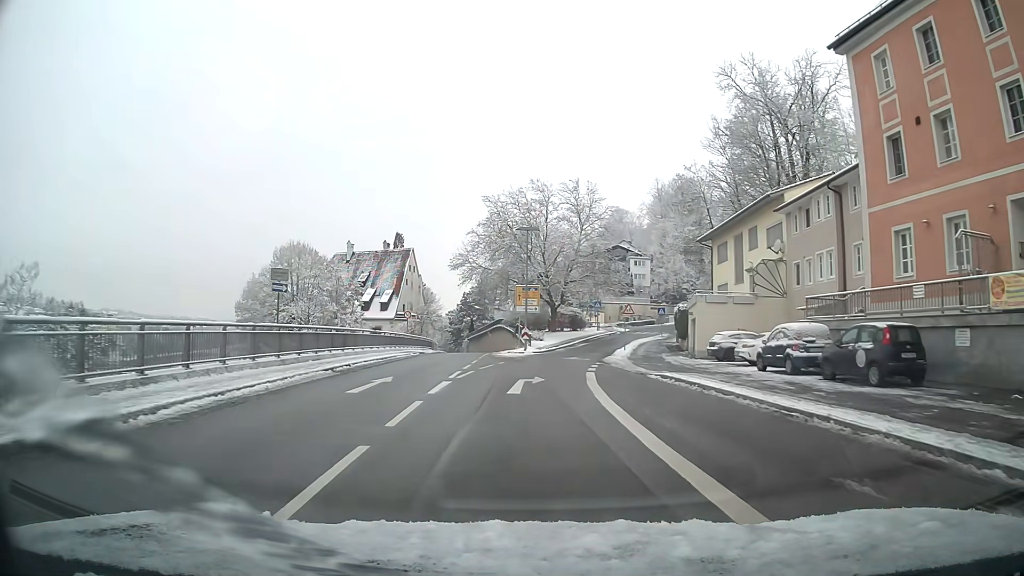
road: primary_link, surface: asphalt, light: Day
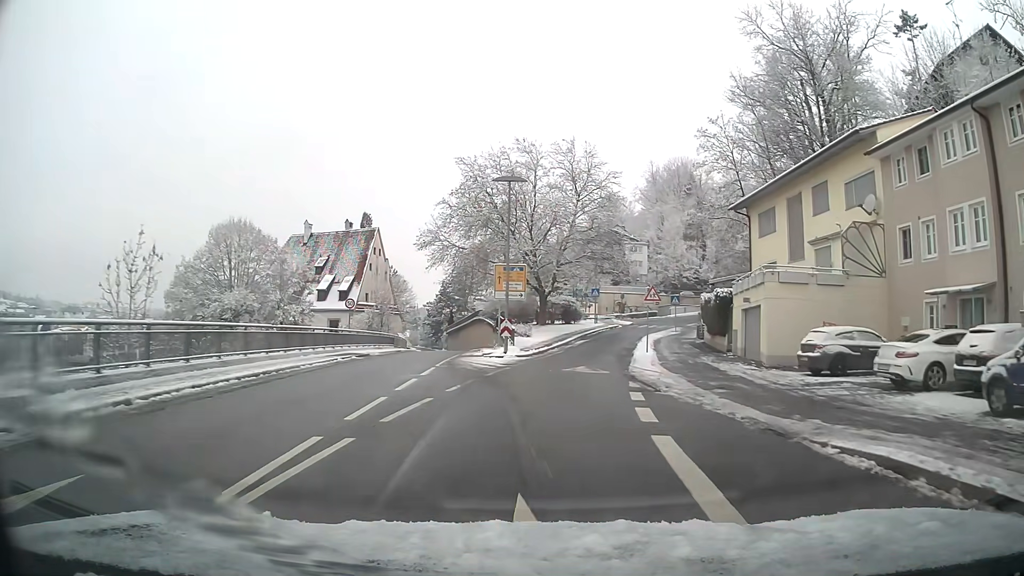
(+0.2, +13.4) m; +3°
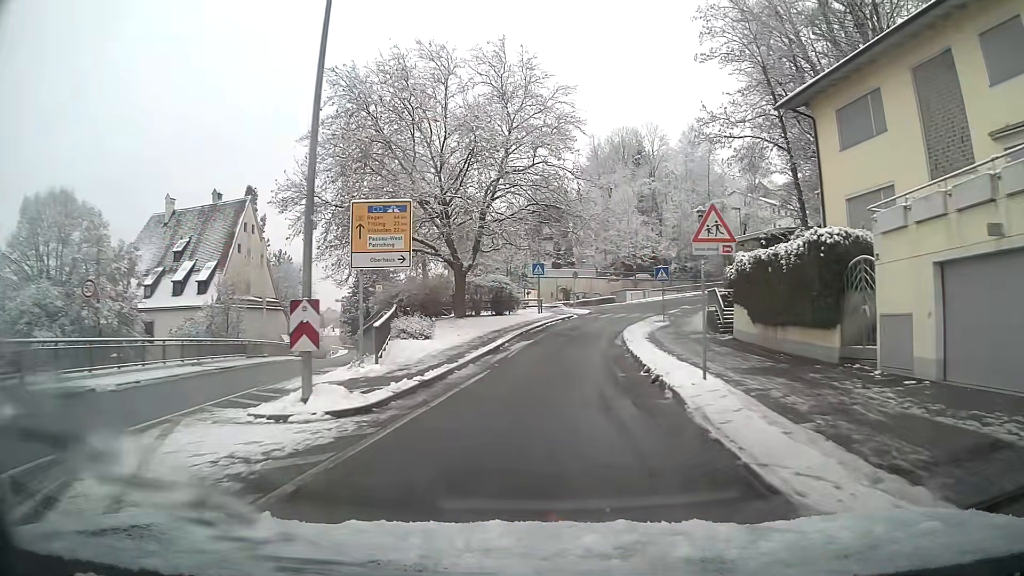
(+0.9, +20.1) m; +5°
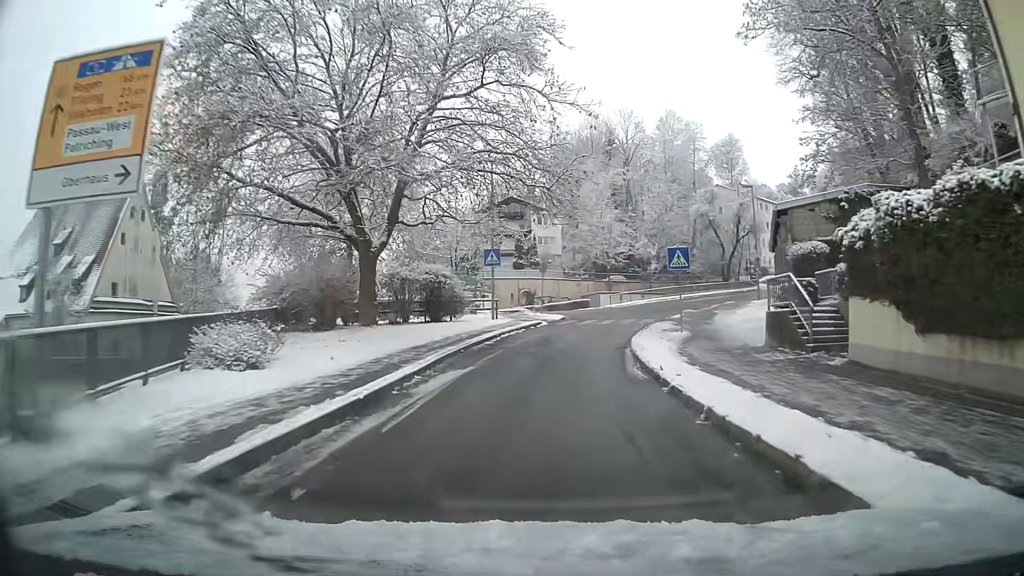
(+0.4, +13.4) m; +3°
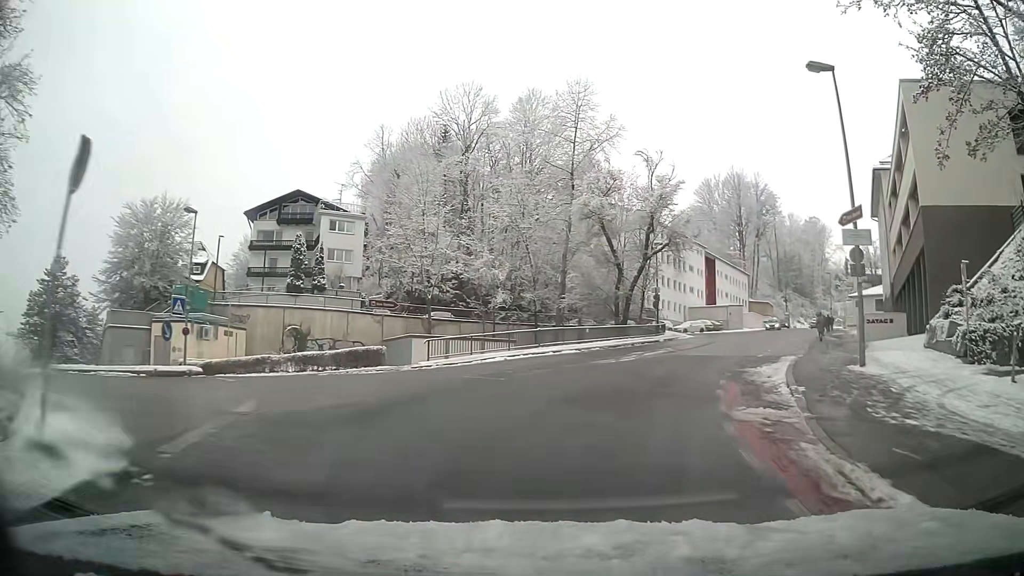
(+3.8, +31.8) m; +18°
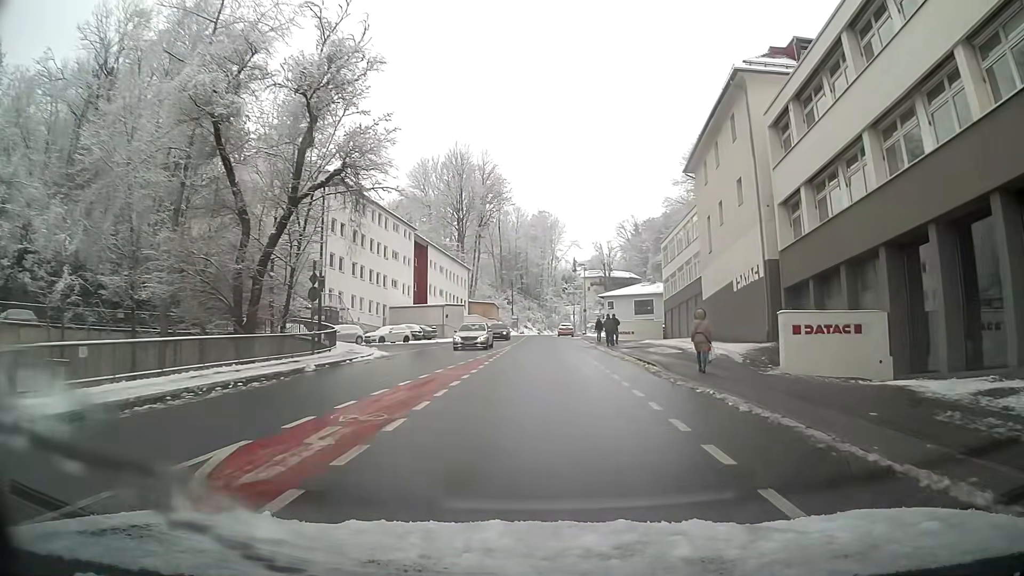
(+5.6, +24.6) m; +22°
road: tertiary
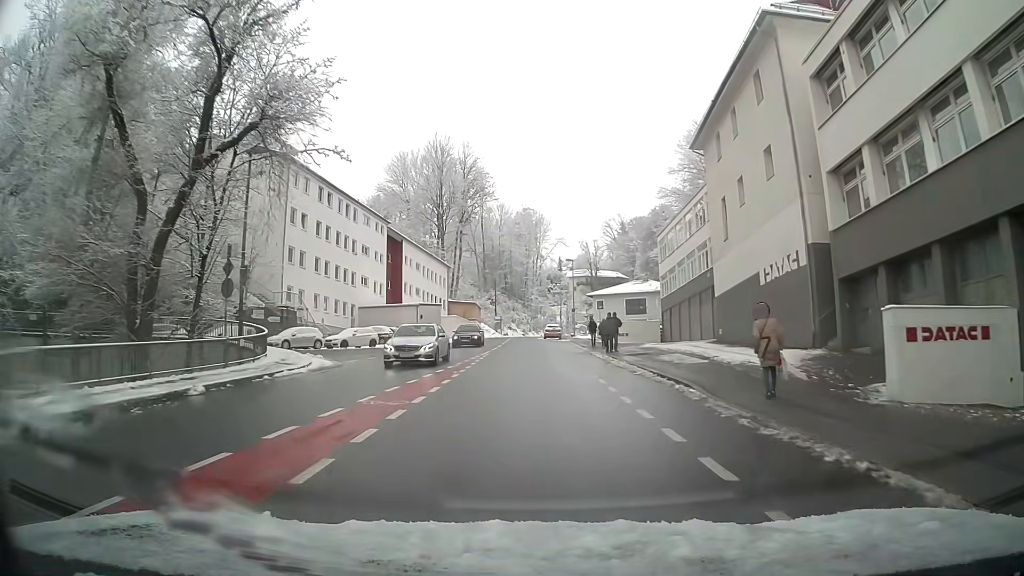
(0.0, +6.6) m; +1°
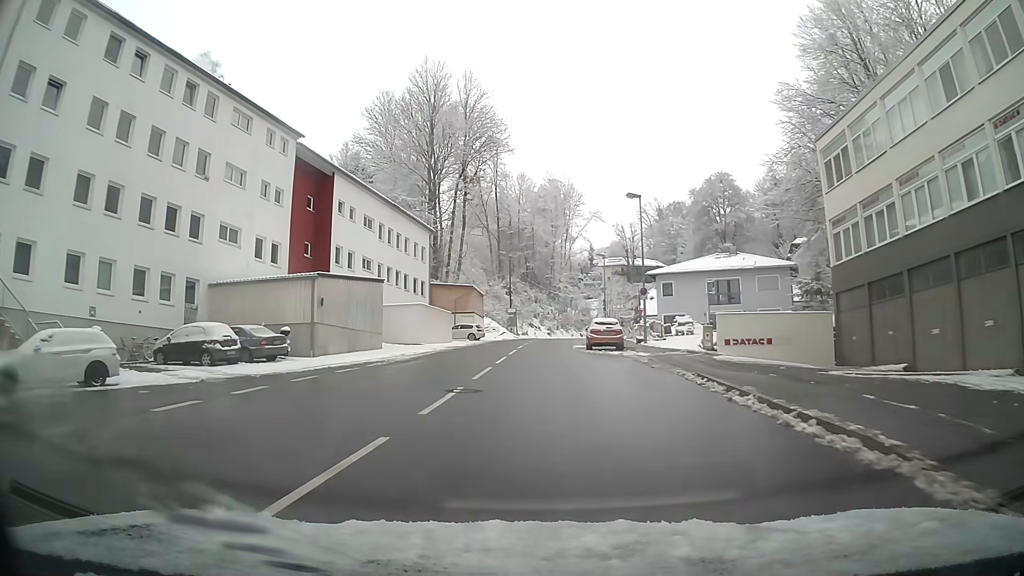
(-0.5, +34.4) m; -2°
